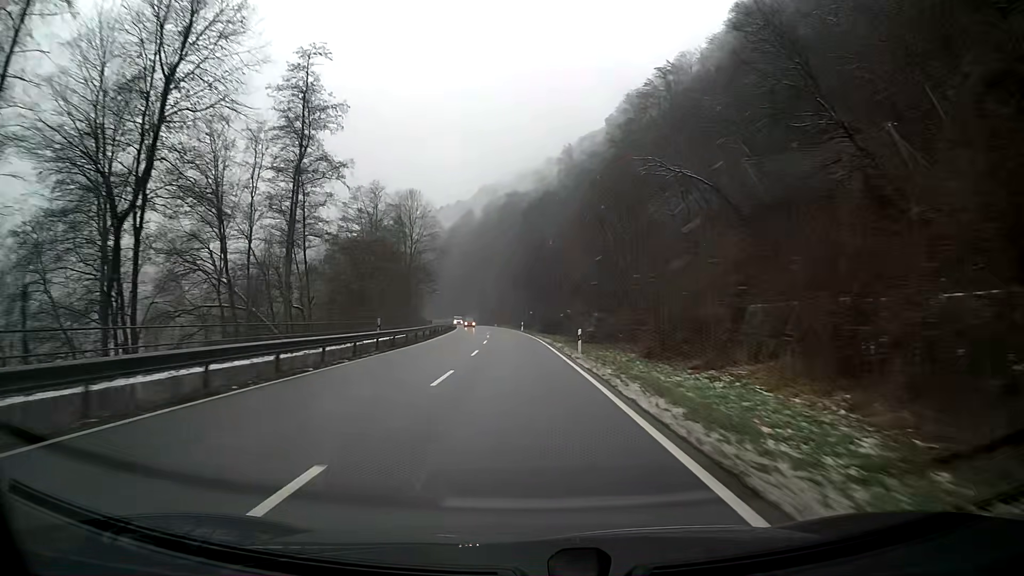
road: primary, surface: asphalt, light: Day
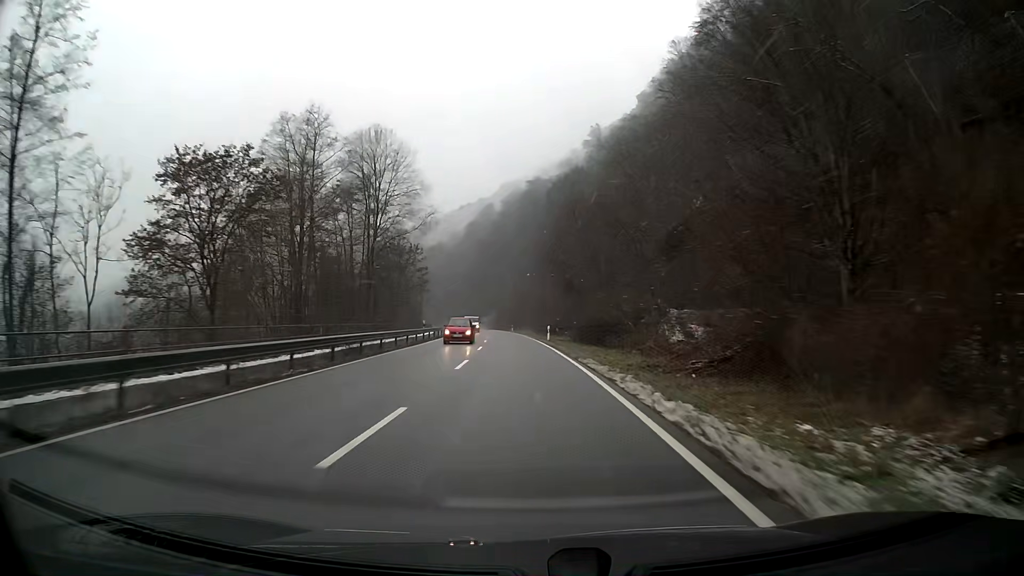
(-0.6, +31.5) m; -2°
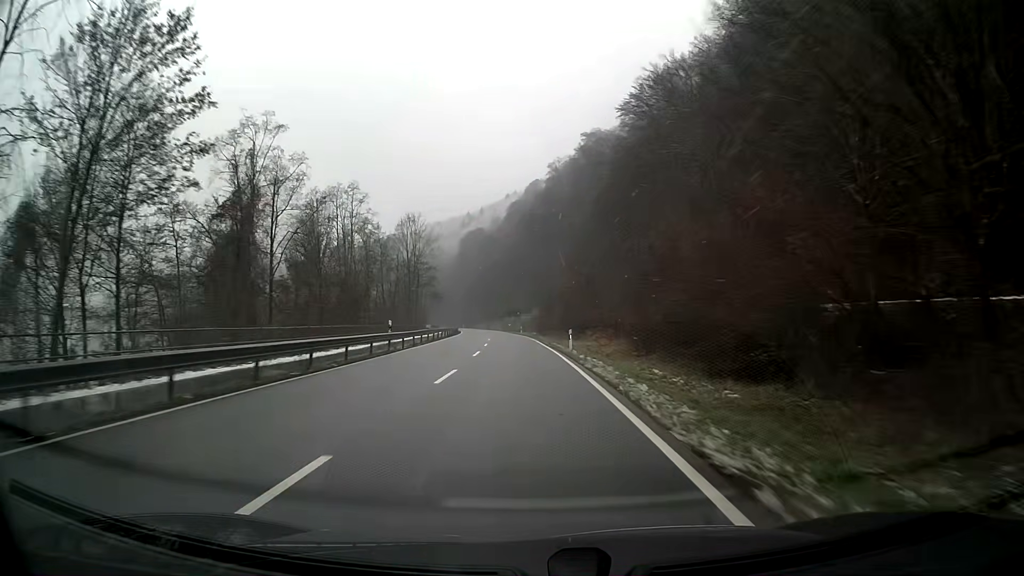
(-2.3, +63.0) m; -4°
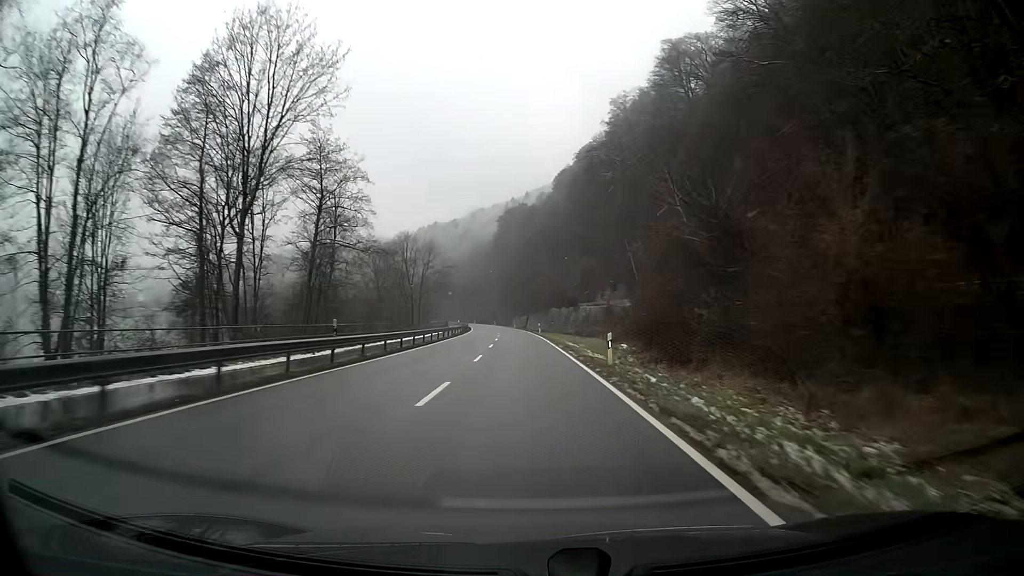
(-2.3, +63.2) m; -4°
